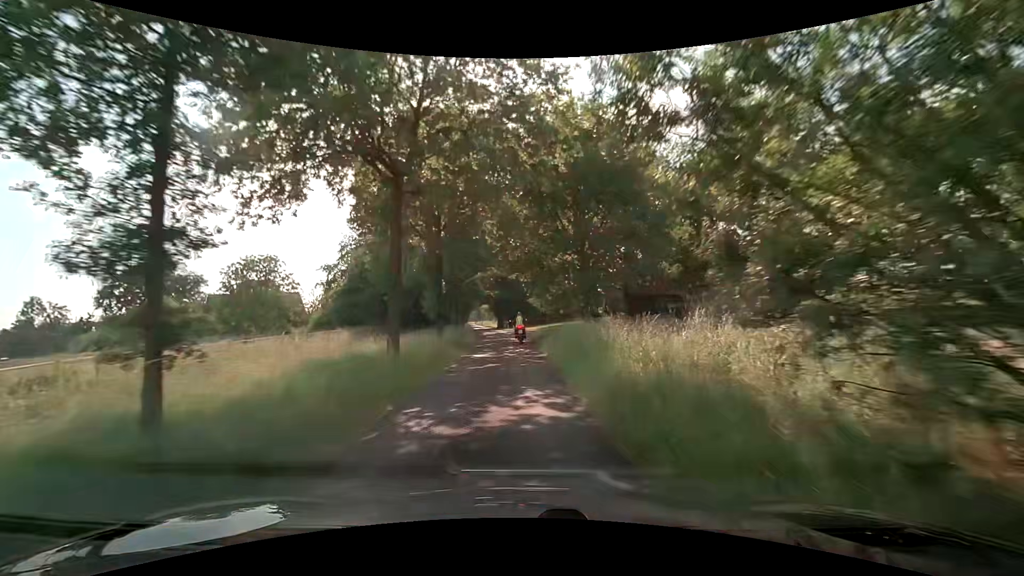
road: unclassified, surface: asphalt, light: Day
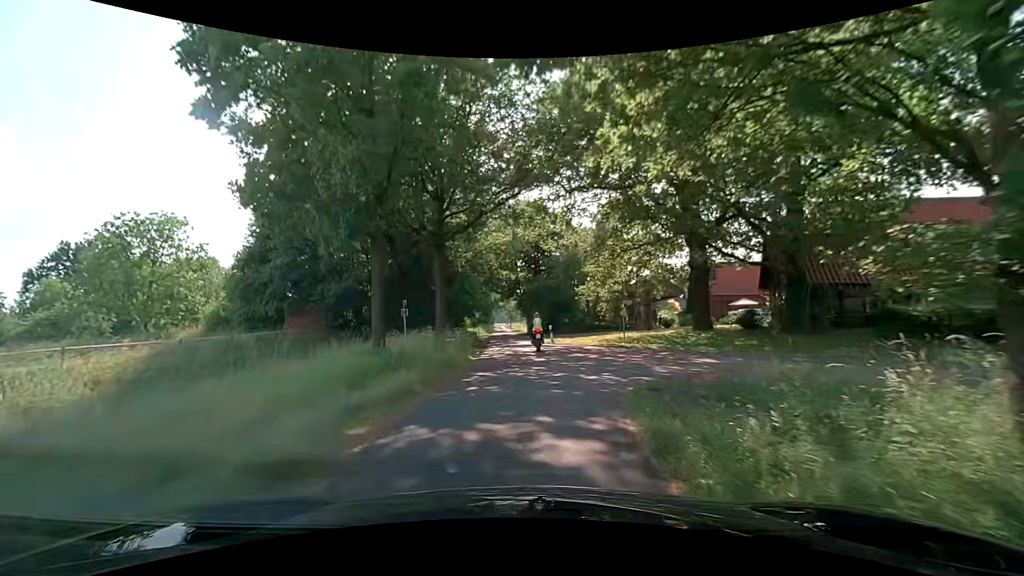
(-0.7, +27.3) m; -4°
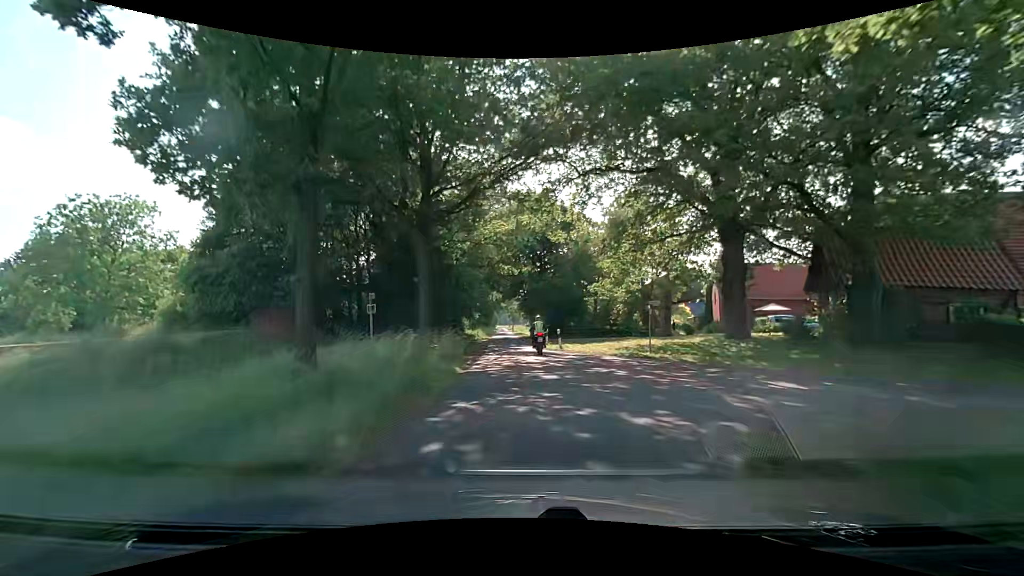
(-0.2, +4.8) m; -2°
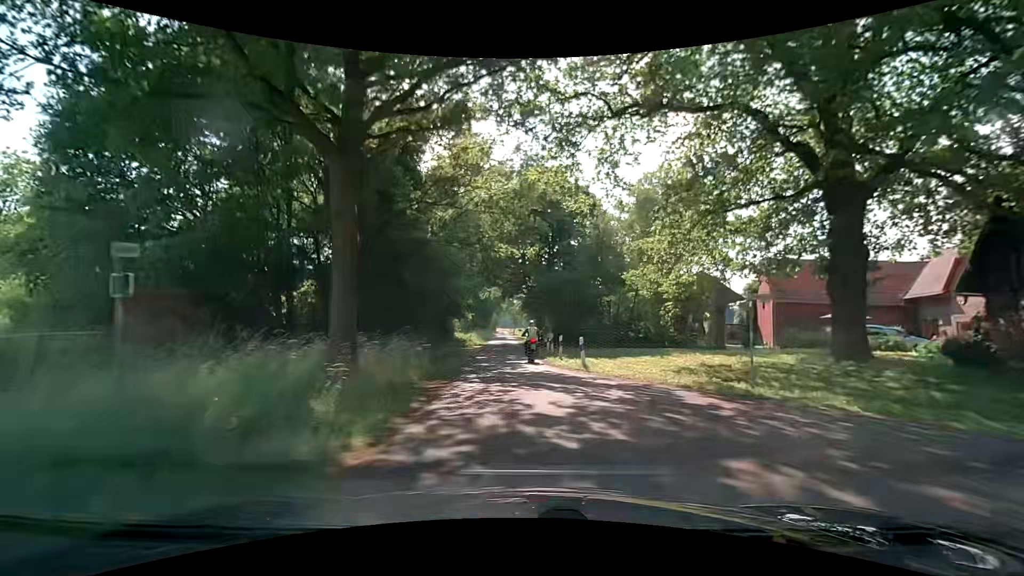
(+0.1, +9.5) m; 0°
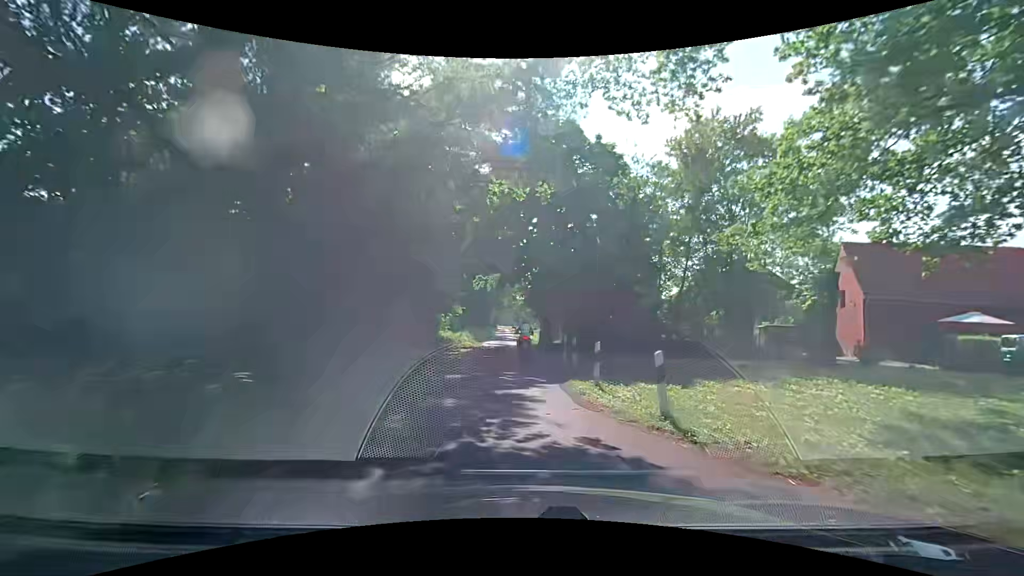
(0.0, +9.7) m; -1°
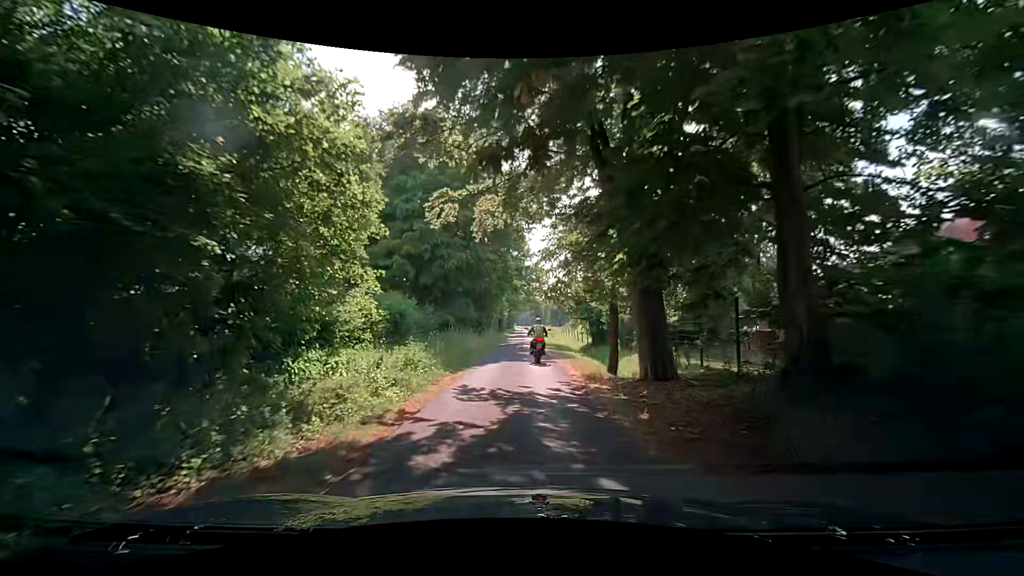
(-0.2, +26.1) m; +2°
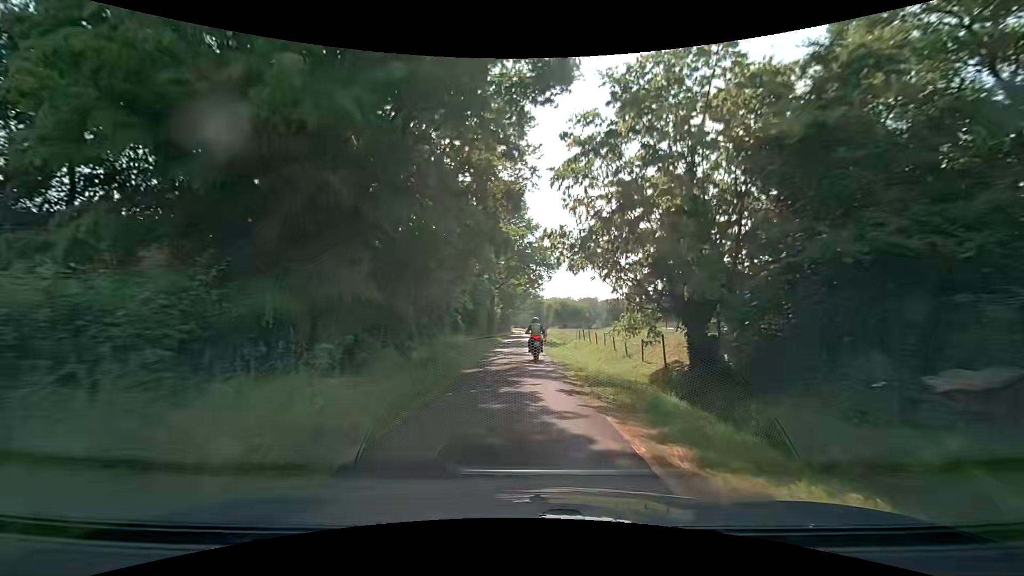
(-1.0, +22.3) m; -3°
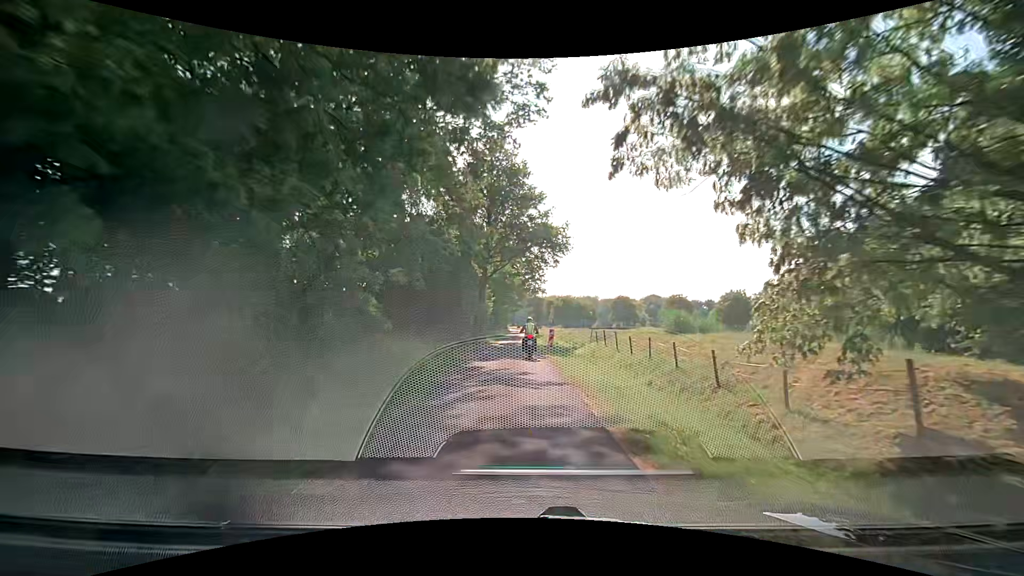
(+0.2, +11.8) m; +1°
(0, +10) (0, +20) (0, +30) (0, +40) (0, +50) (0, +60) (0, +70) (0, +80) (-1, +90) (-1, +100) m
